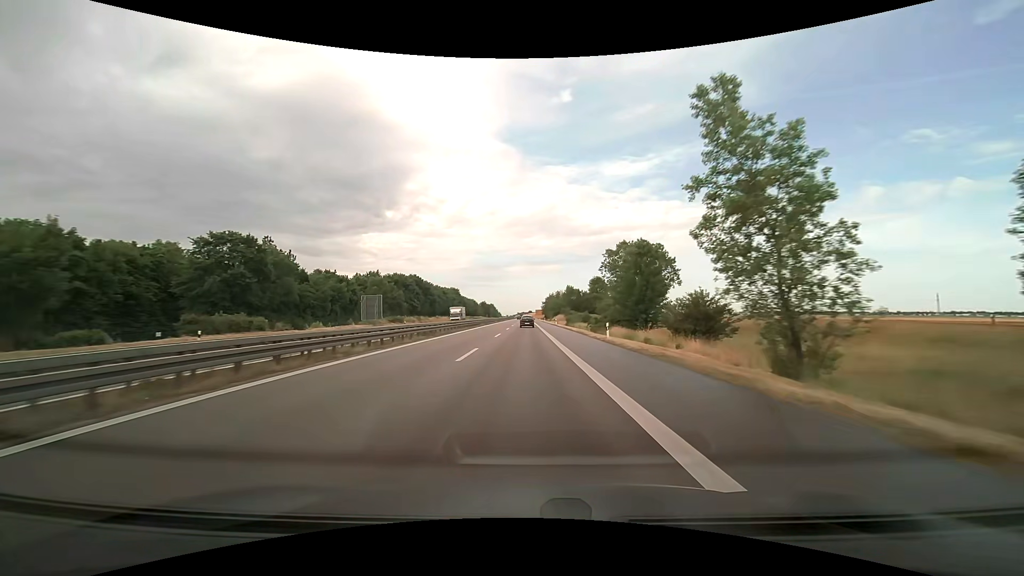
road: trunk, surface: asphalt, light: Day
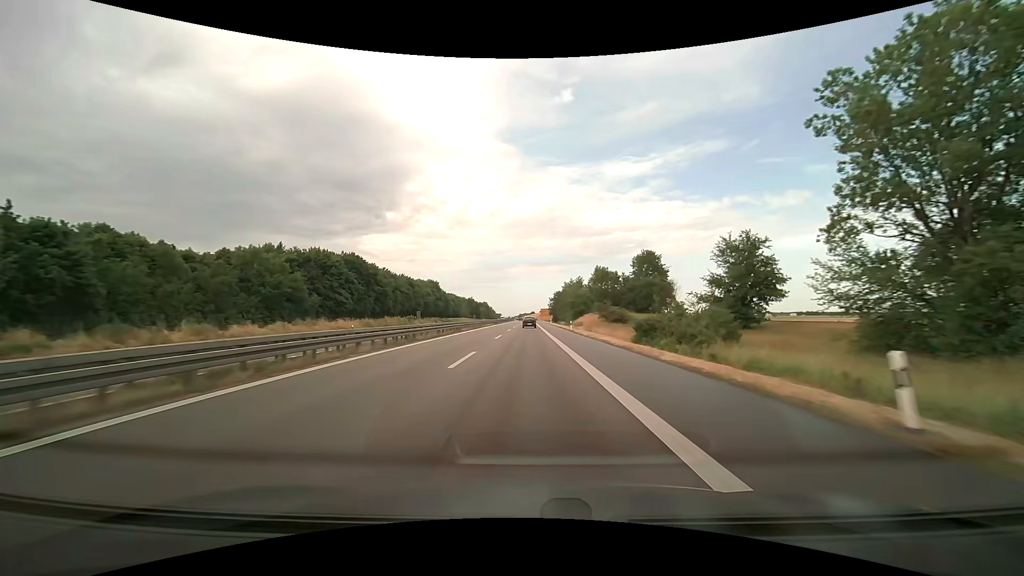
(-0.2, +74.3) m; 0°
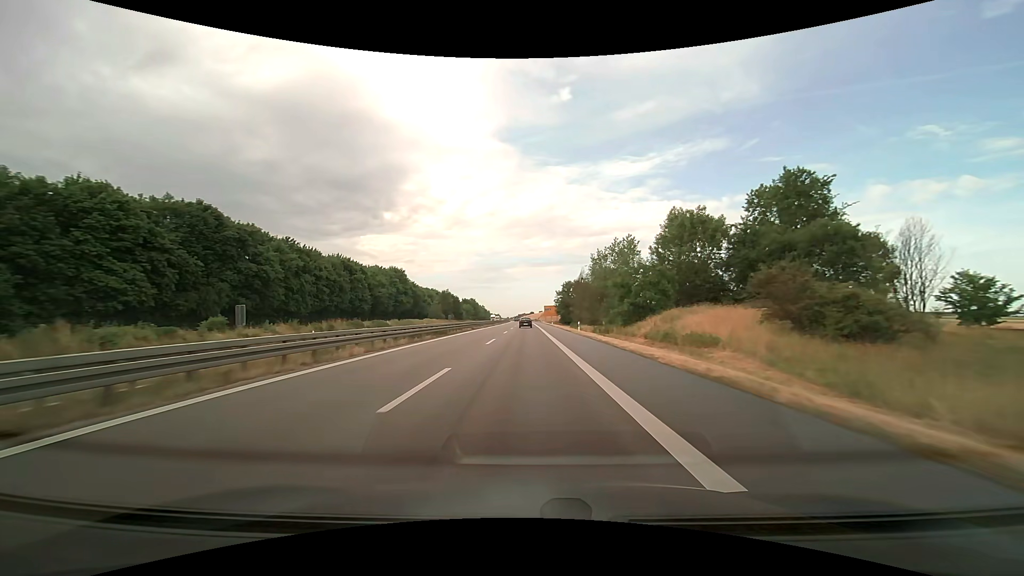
(0.0, +60.1) m; 0°
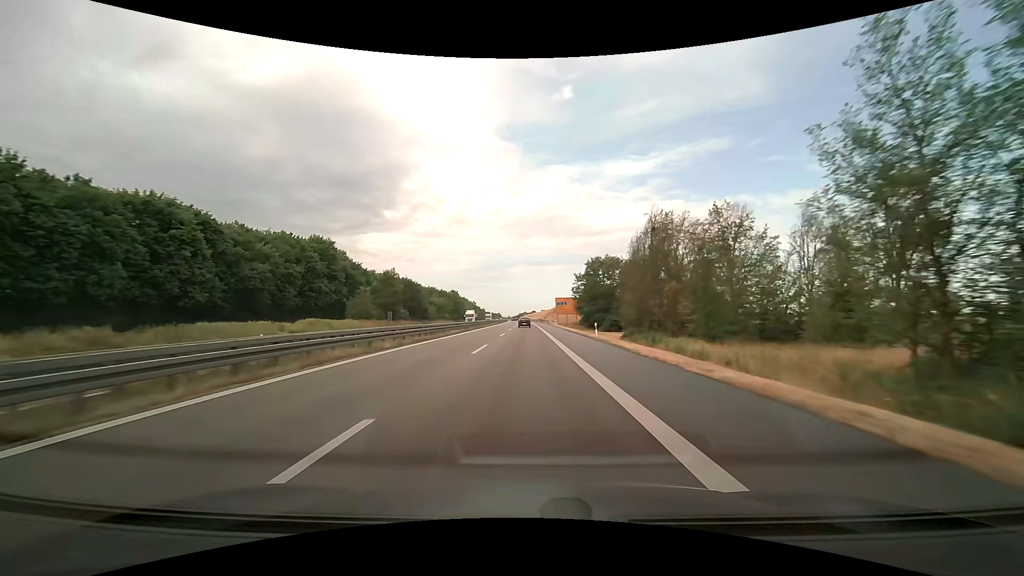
(0.0, +60.8) m; 0°
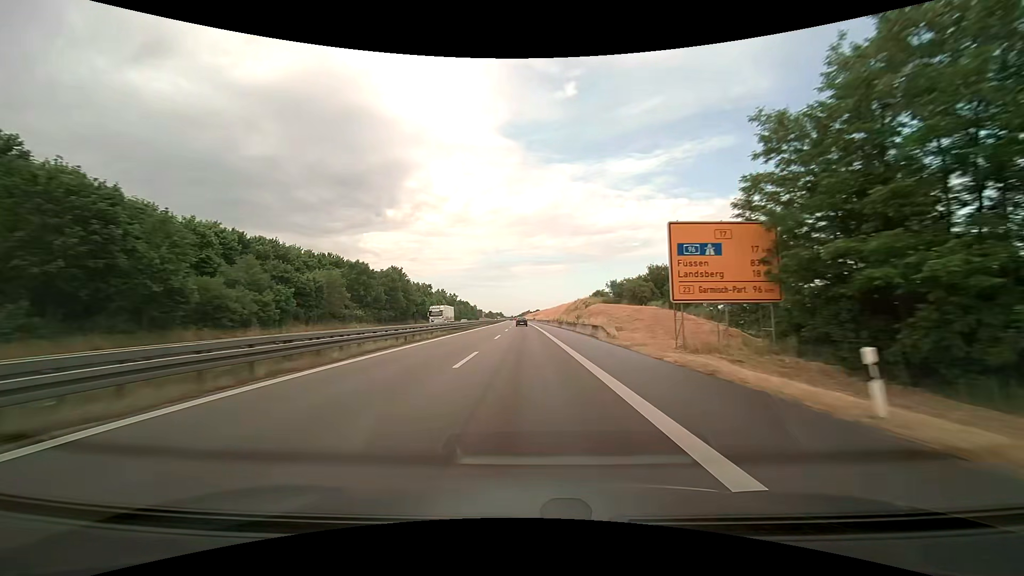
(-0.3, +77.8) m; 0°
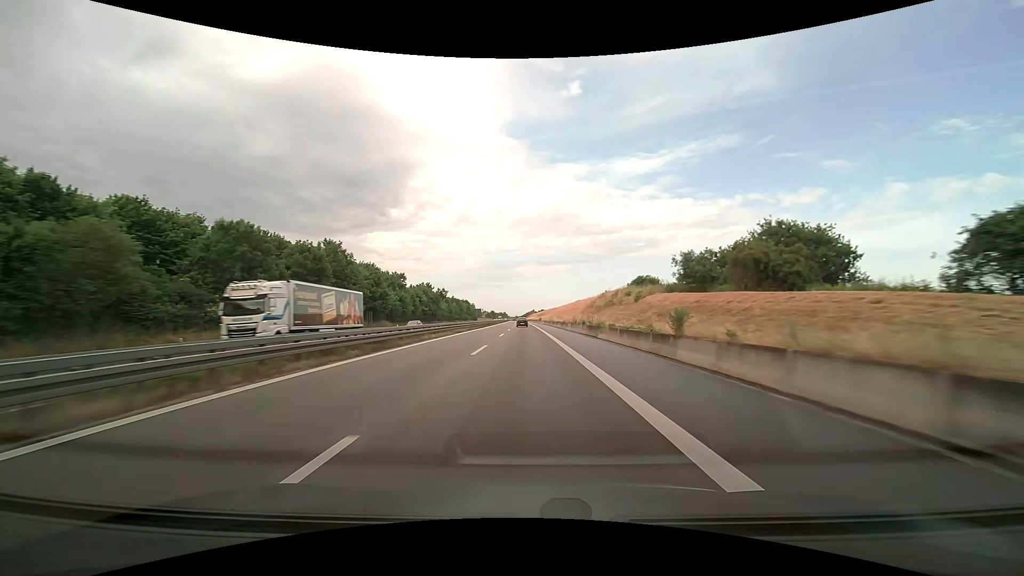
(-0.1, +31.7) m; 0°
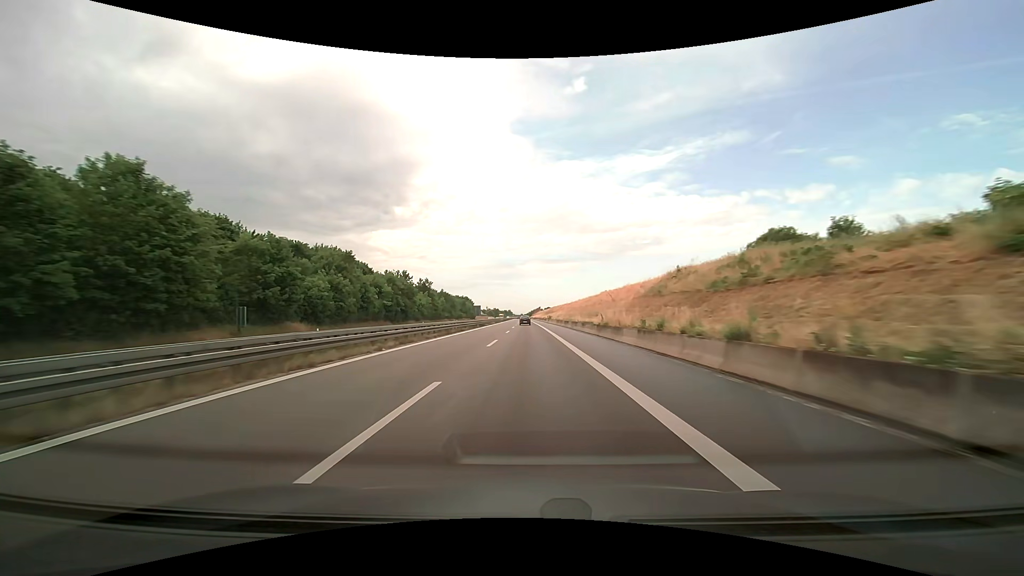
(-0.2, +31.7) m; -1°
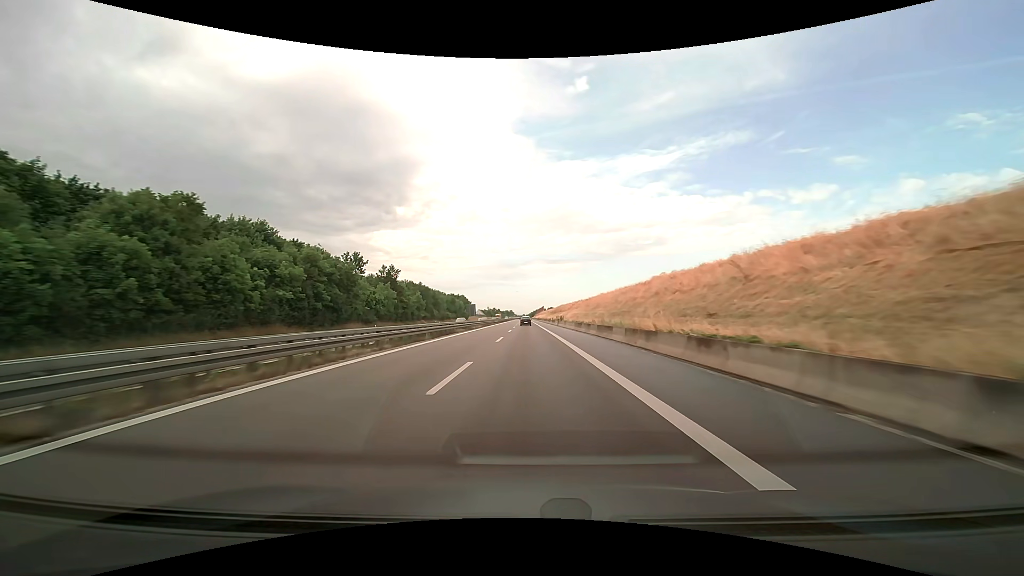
(0.0, +31.6) m; 0°
(0, +10) (0, +20) (0, +30) (0, +40) (0, +50) (0, +60) (0, +70) (0, +80) (0, +90) (0, +100) m
